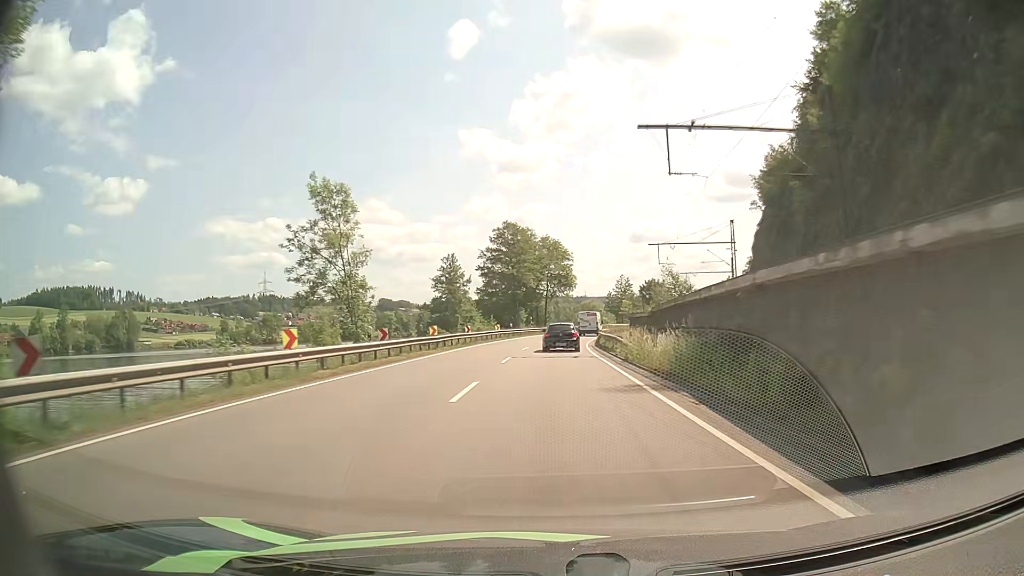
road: primary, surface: asphalt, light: Day
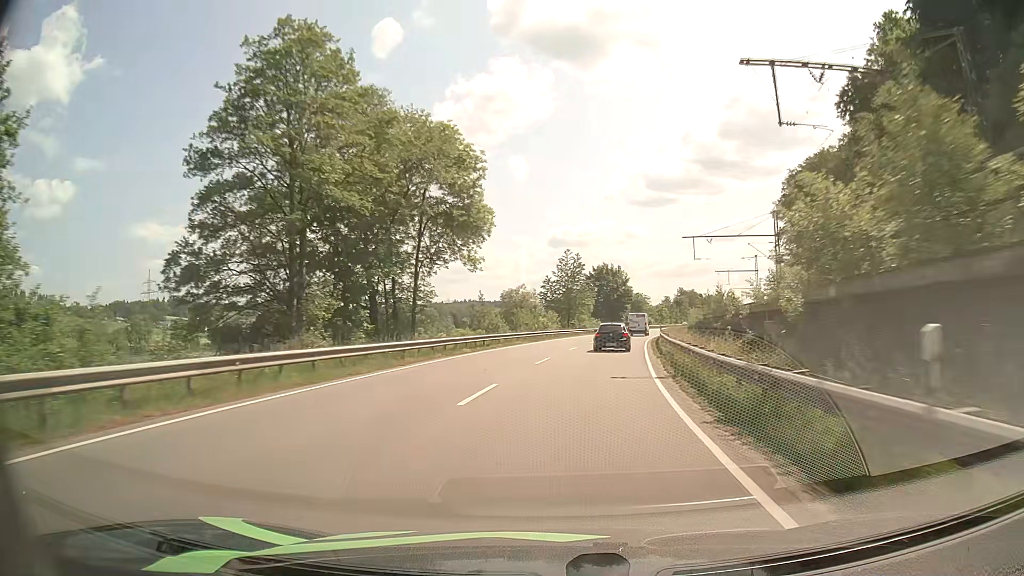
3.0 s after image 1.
(+2.4, +59.6) m; +7°
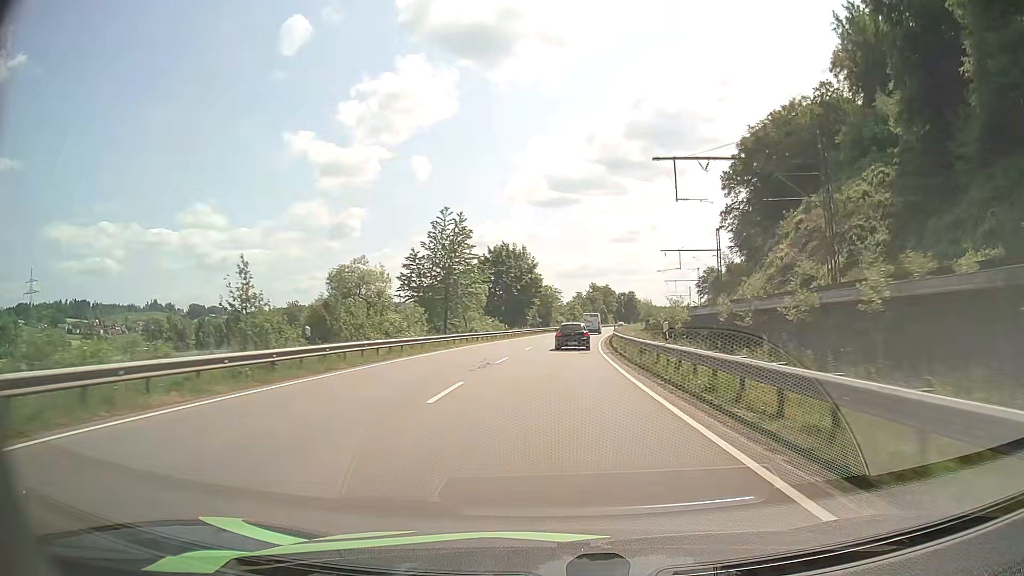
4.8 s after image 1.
(+3.0, +35.1) m; +9°
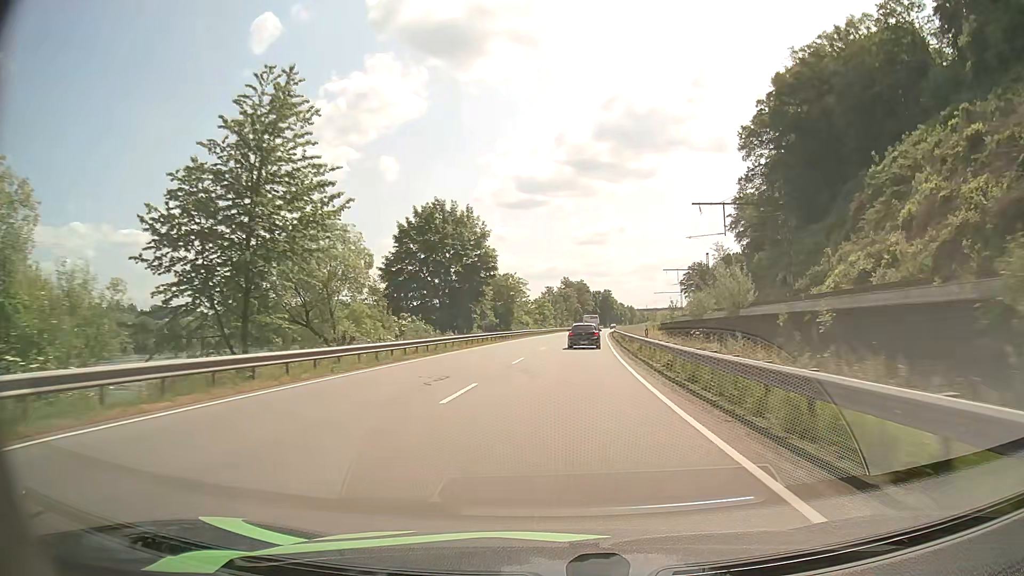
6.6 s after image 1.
(+1.0, +35.5) m; +3°
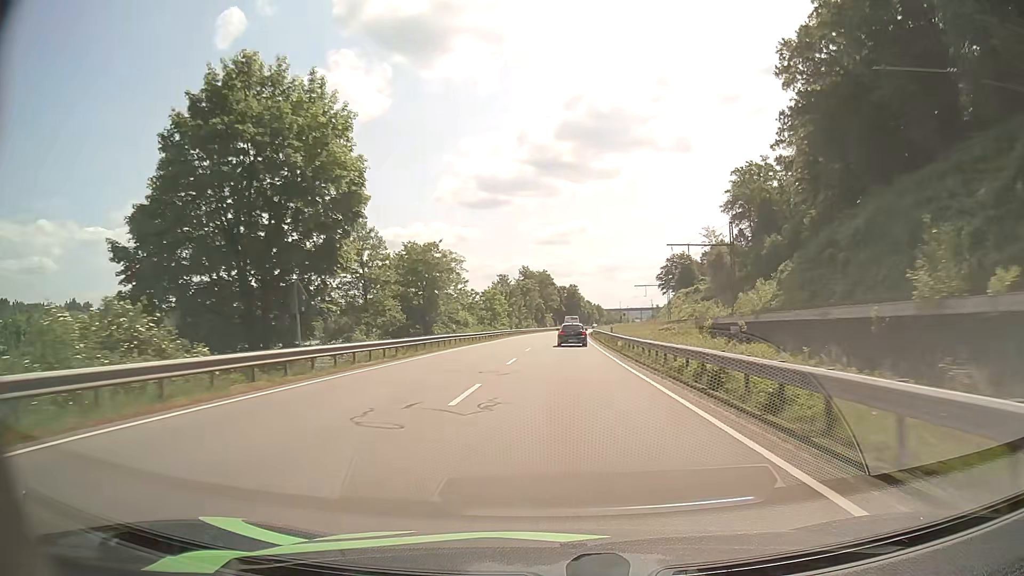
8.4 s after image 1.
(+1.3, +36.2) m; +3°
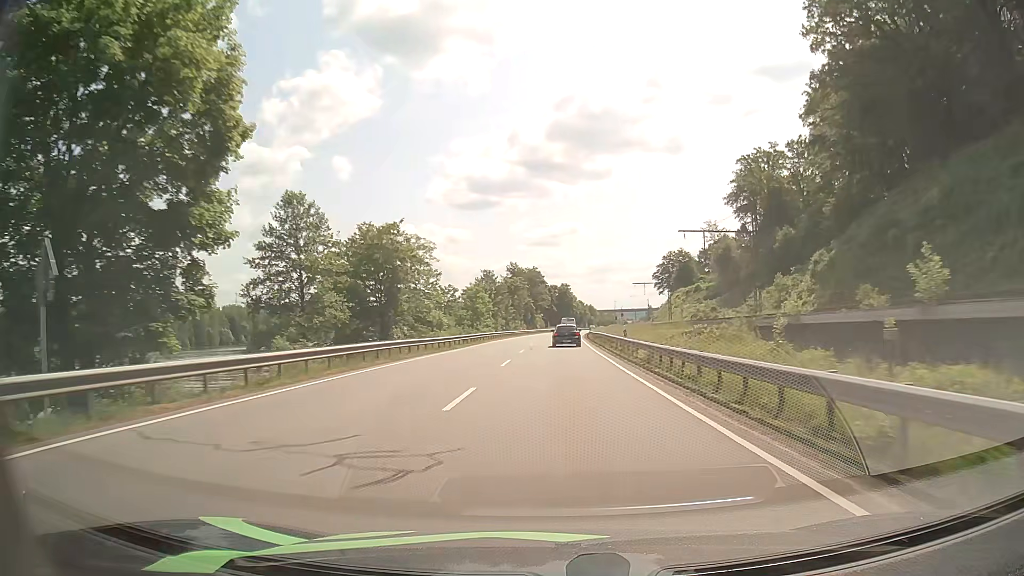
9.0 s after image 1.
(+0.1, +12.2) m; +1°
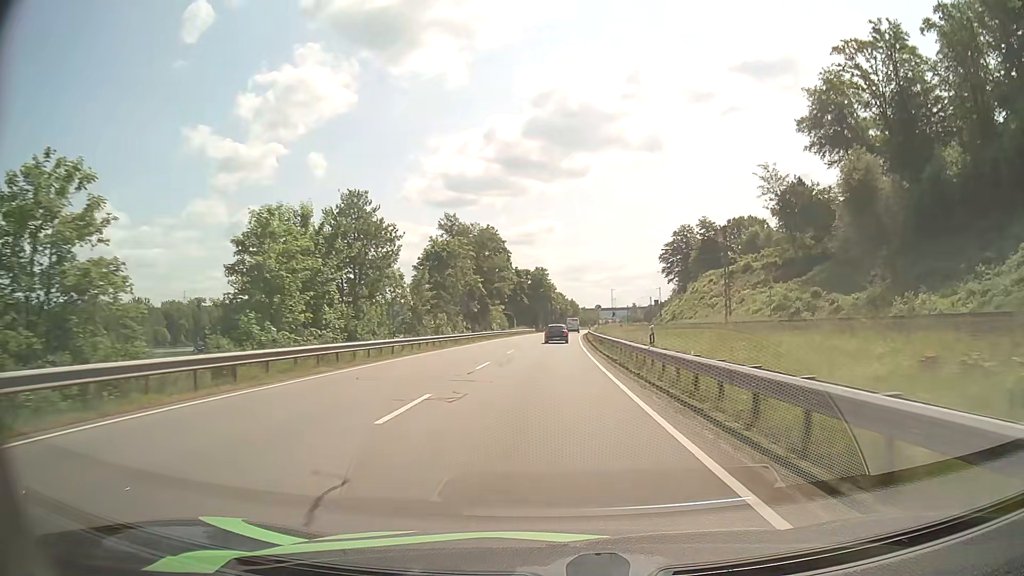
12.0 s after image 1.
(+1.4, +61.2) m; +2°
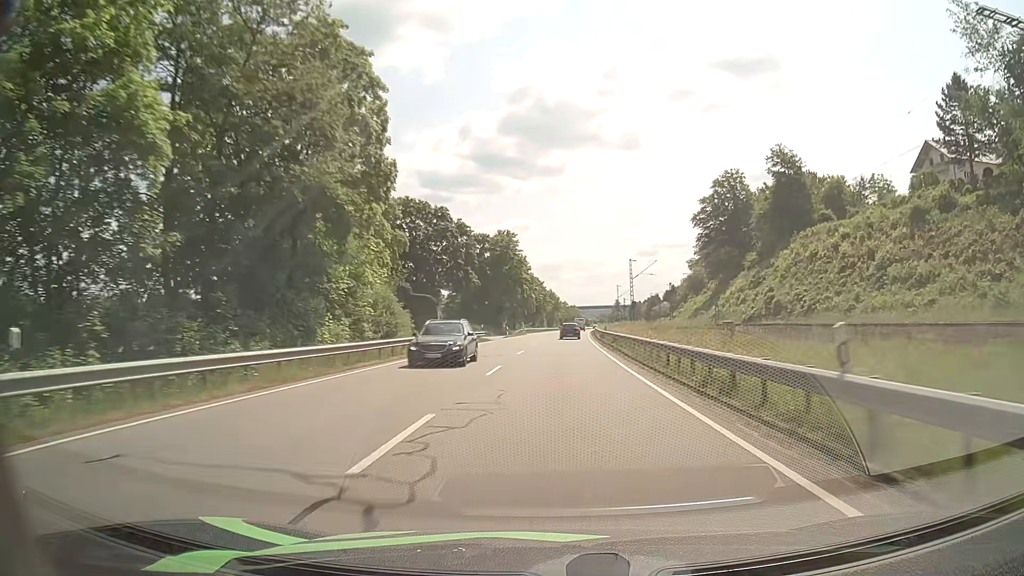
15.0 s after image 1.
(+0.5, +62.9) m; +2°
(0, +10) (0, +20) (0, +30) (+1, +40) (+1, +50) (+1, +60) (+2, +70) (+2, +80) (+3, +90) (+4, +100) m
